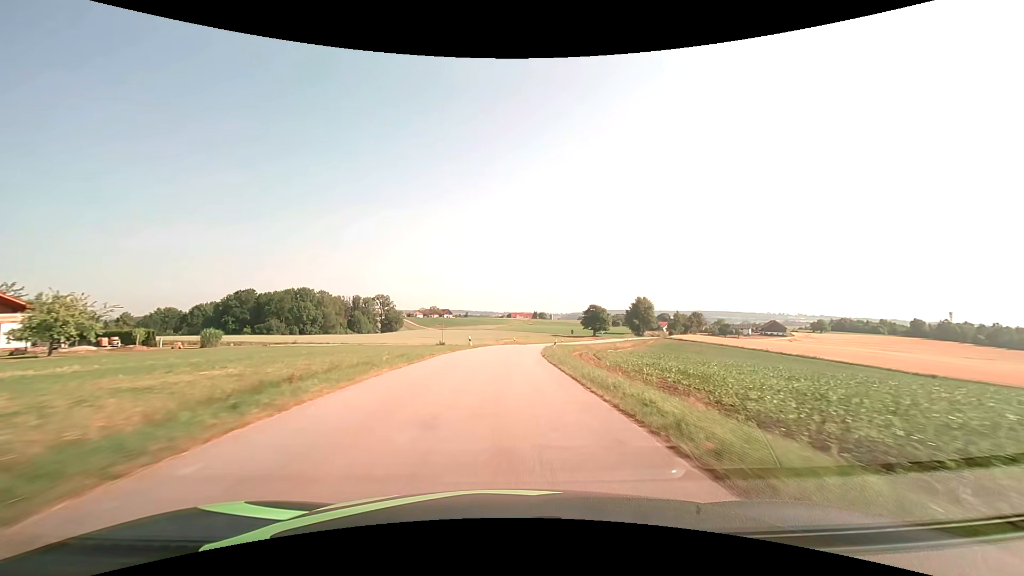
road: tertiary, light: Day
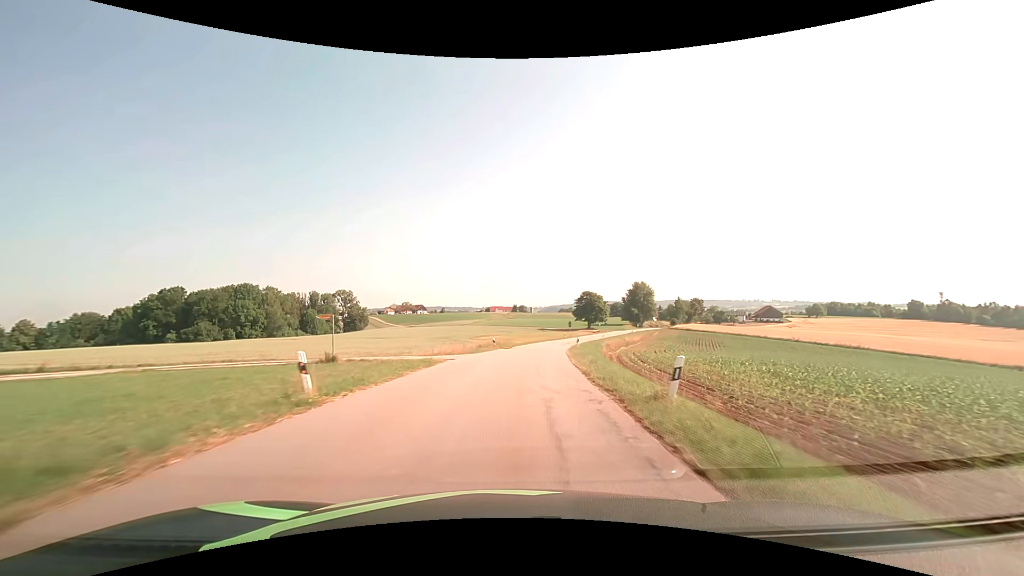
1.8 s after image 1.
(+0.4, +32.8) m; +2°
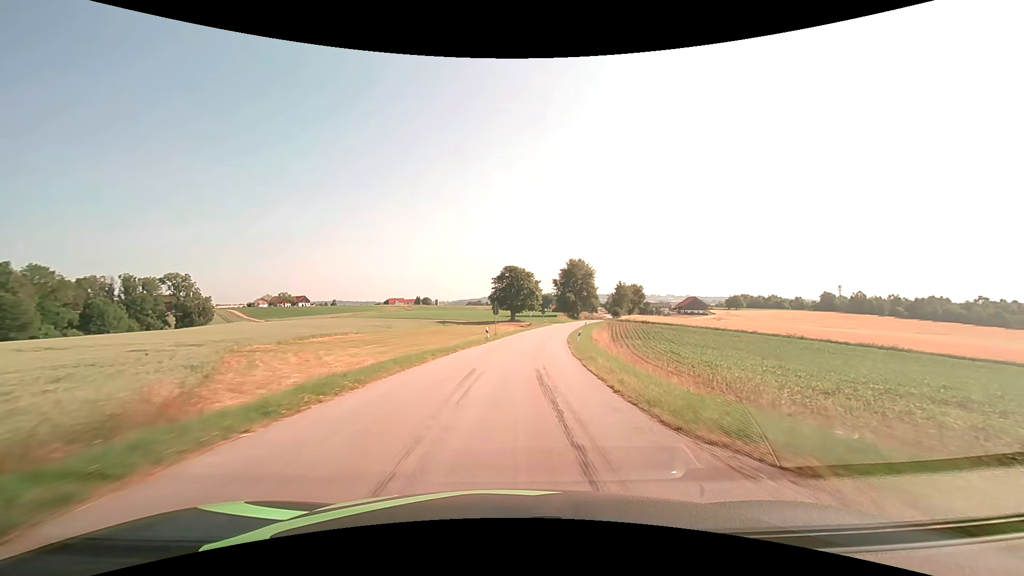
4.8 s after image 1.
(+4.9, +54.3) m; +11°
(0, +10) (+1, +20) (+1, +30) (+2, +40) (+4, +50) (+5, +60) (+7, +70) (+9, +79) (+11, +89) (+13, +99) m
